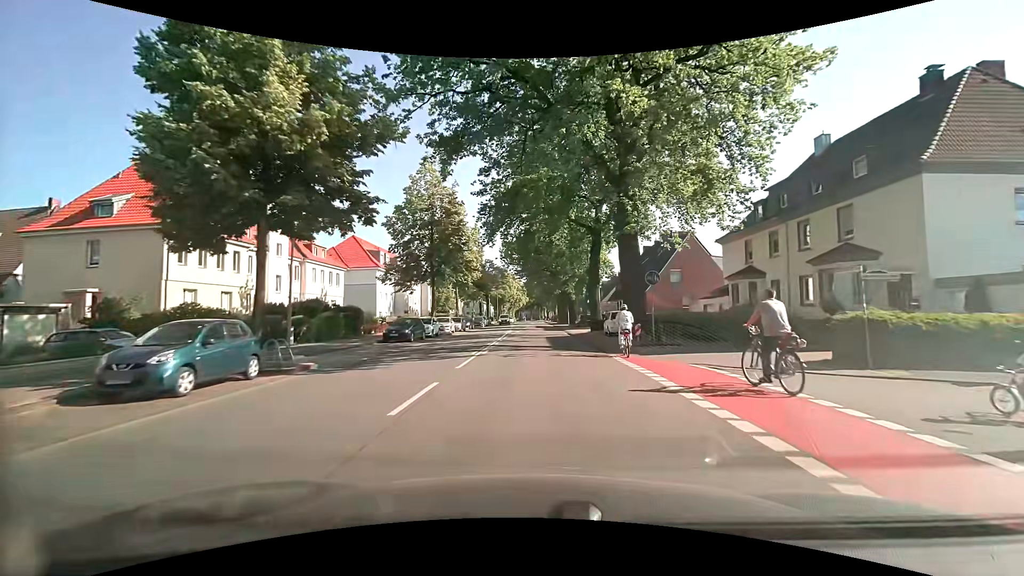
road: secondary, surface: asphalt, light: Day
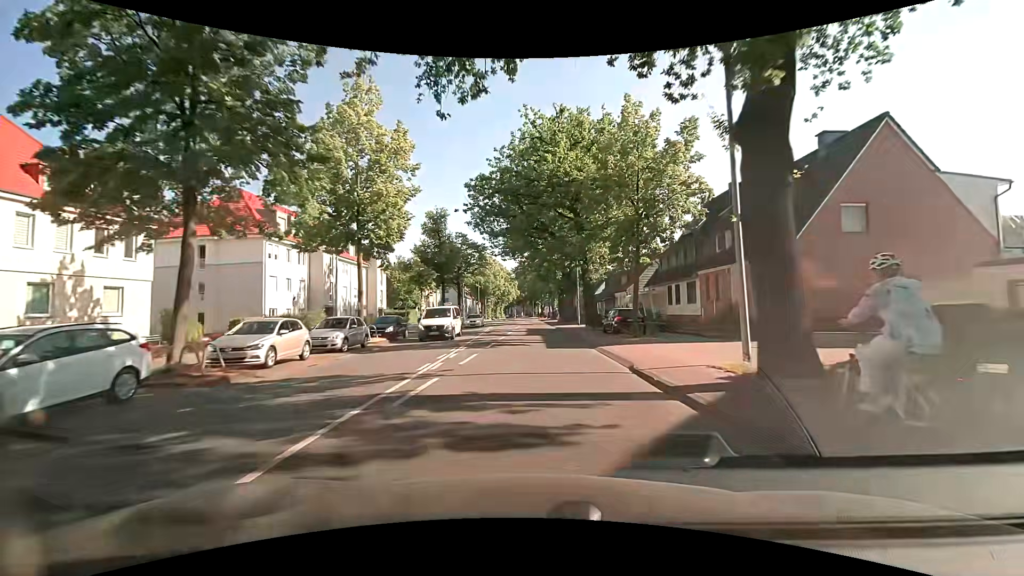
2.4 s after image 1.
(-0.1, +29.0) m; 0°
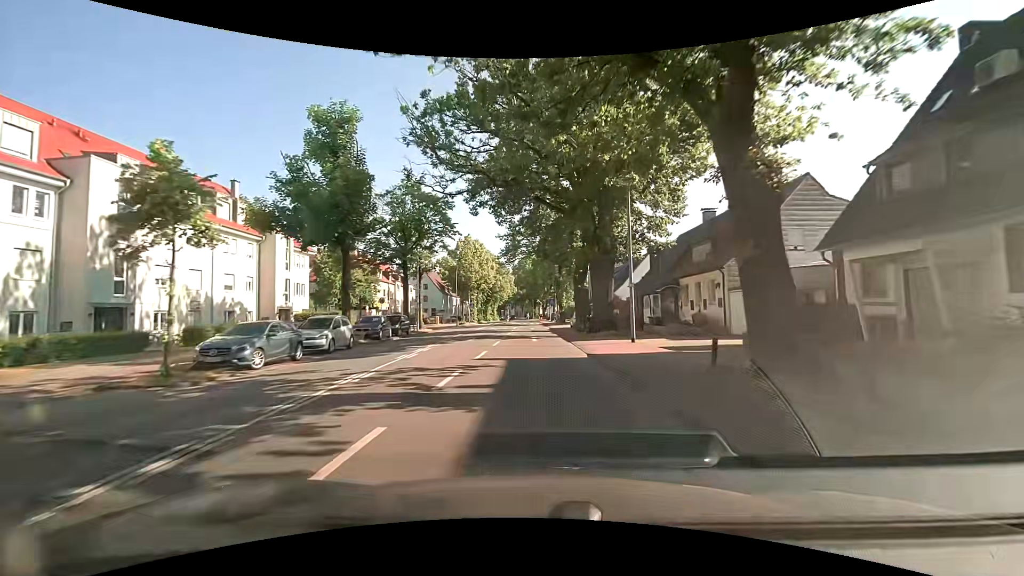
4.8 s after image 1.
(0.0, +28.3) m; -1°
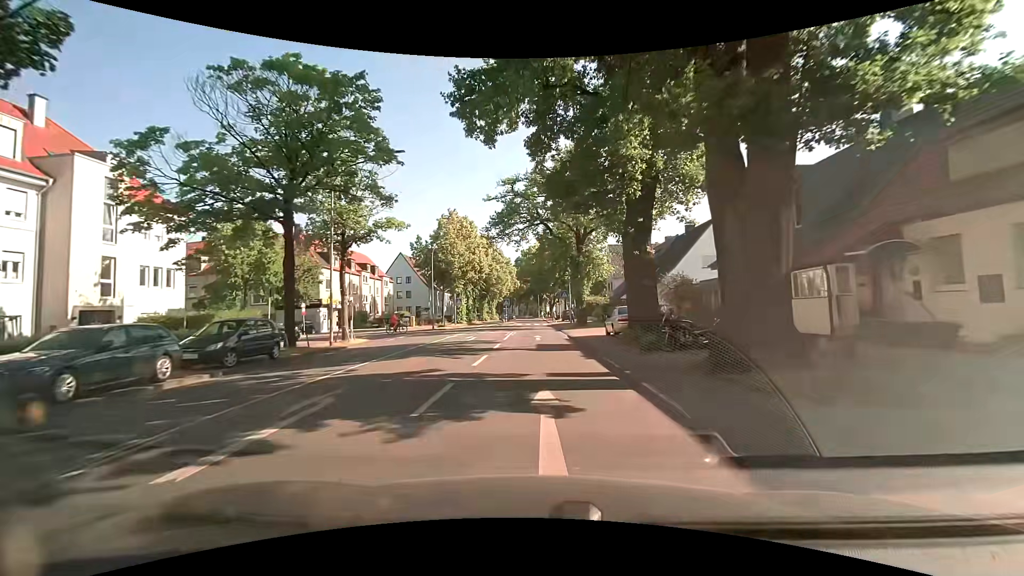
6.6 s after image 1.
(-0.1, +20.3) m; -1°
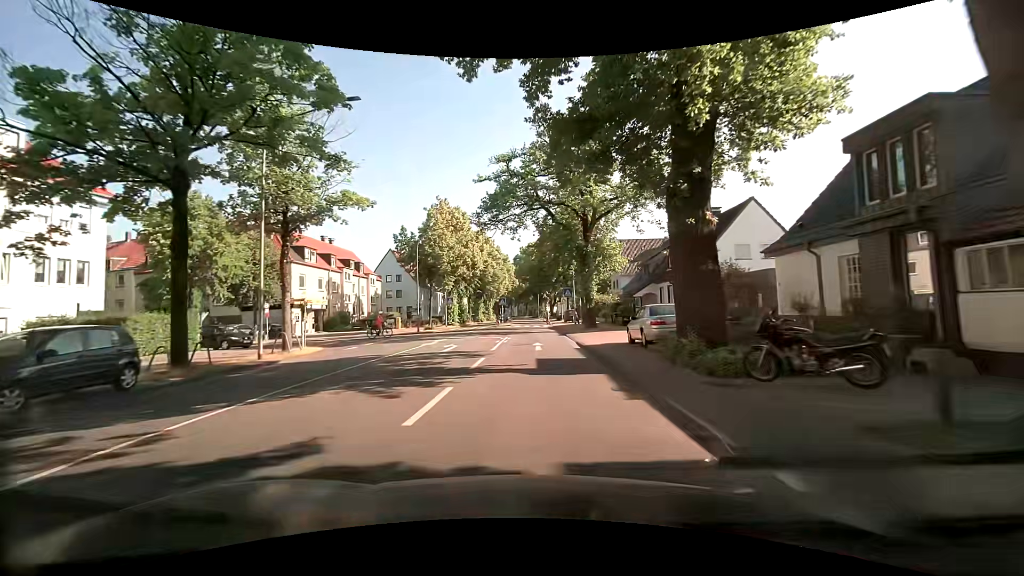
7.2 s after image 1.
(0.0, +6.4) m; 0°
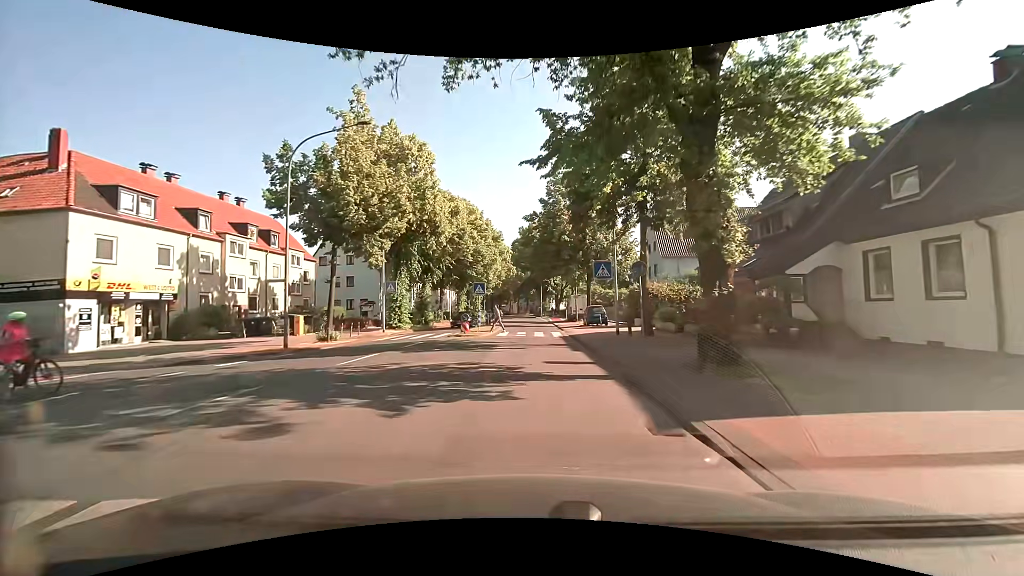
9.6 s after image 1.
(0.0, +24.4) m; 0°
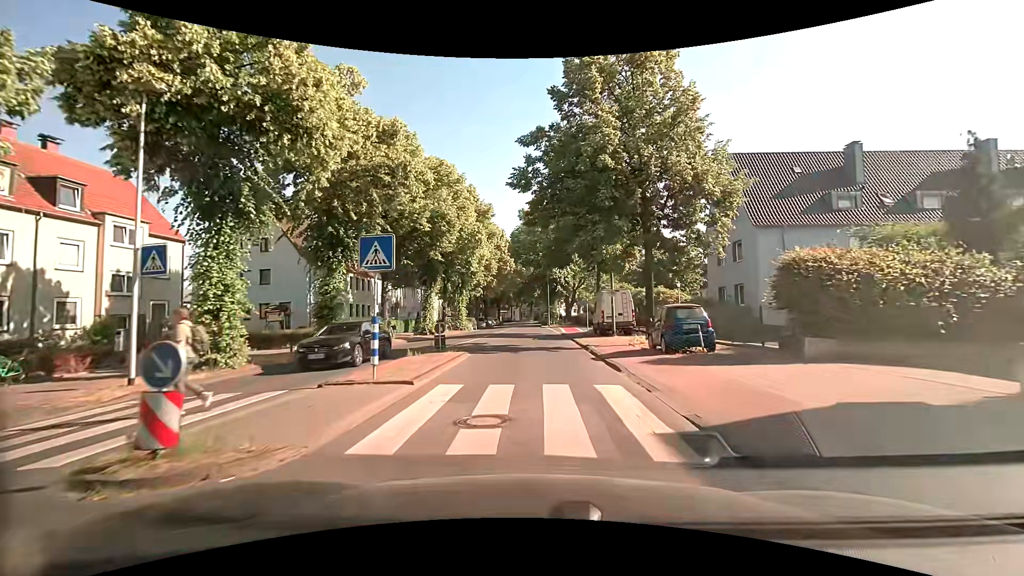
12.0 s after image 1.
(-0.2, +21.4) m; -1°
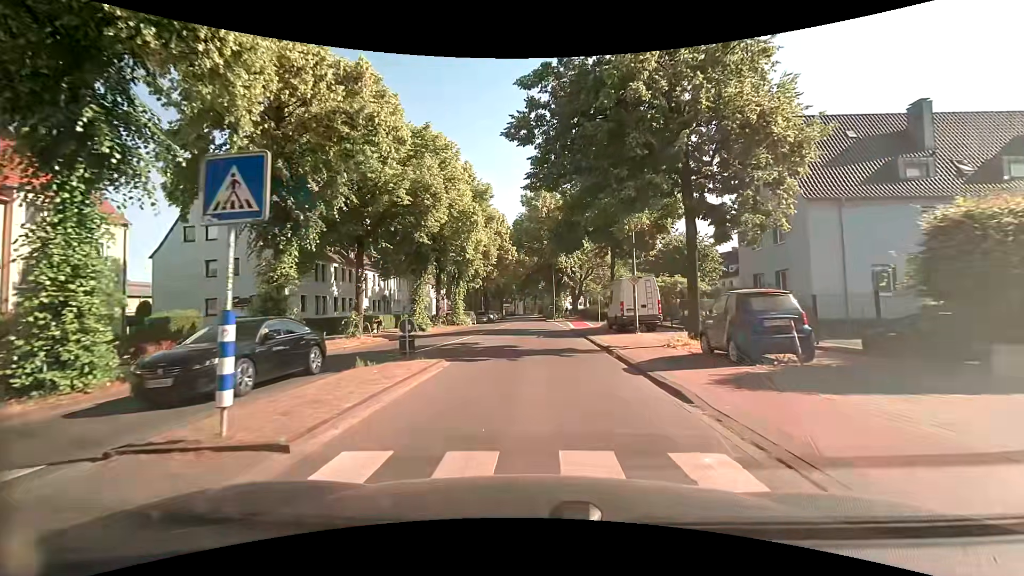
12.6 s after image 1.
(0.0, +5.3) m; 0°
(0, +10) (0, +20) (0, +30) (-1, +40) (-1, +50) (-1, +60) (-1, +70) (-1, +80) (-1, +90) (-2, +100) m
